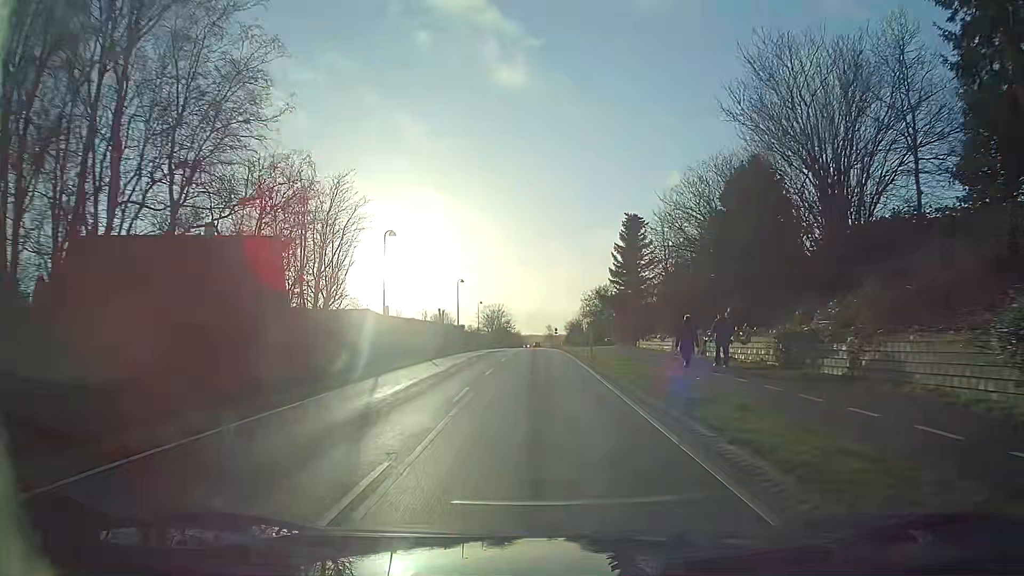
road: tertiary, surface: asphalt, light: Day
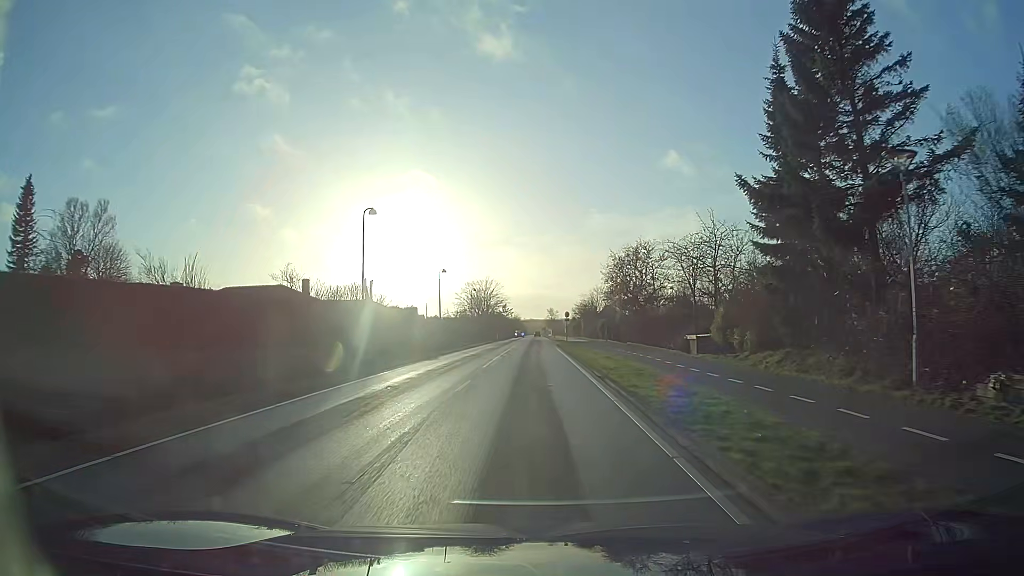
(-0.1, +36.5) m; -1°
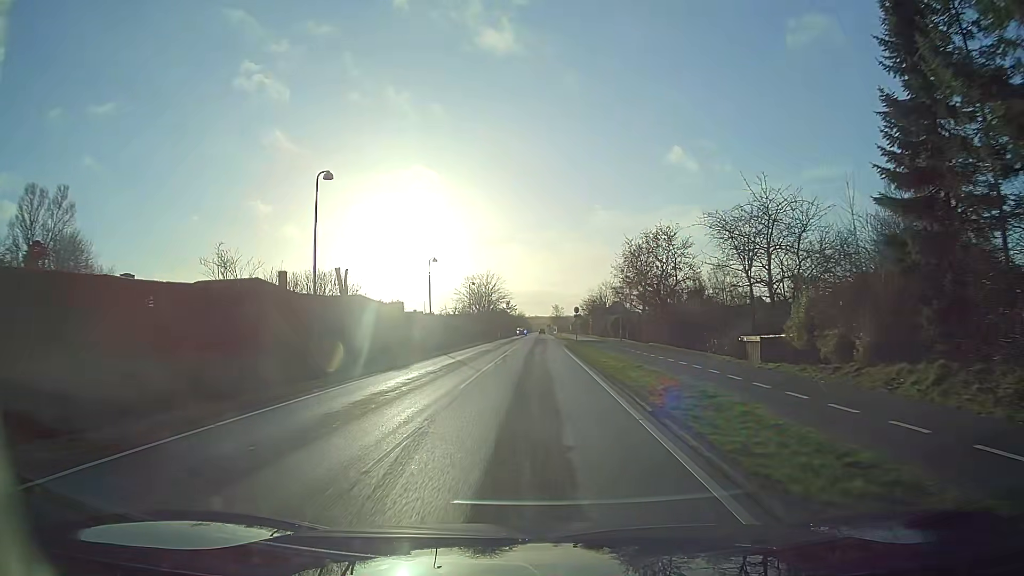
(0.0, +7.6) m; 0°
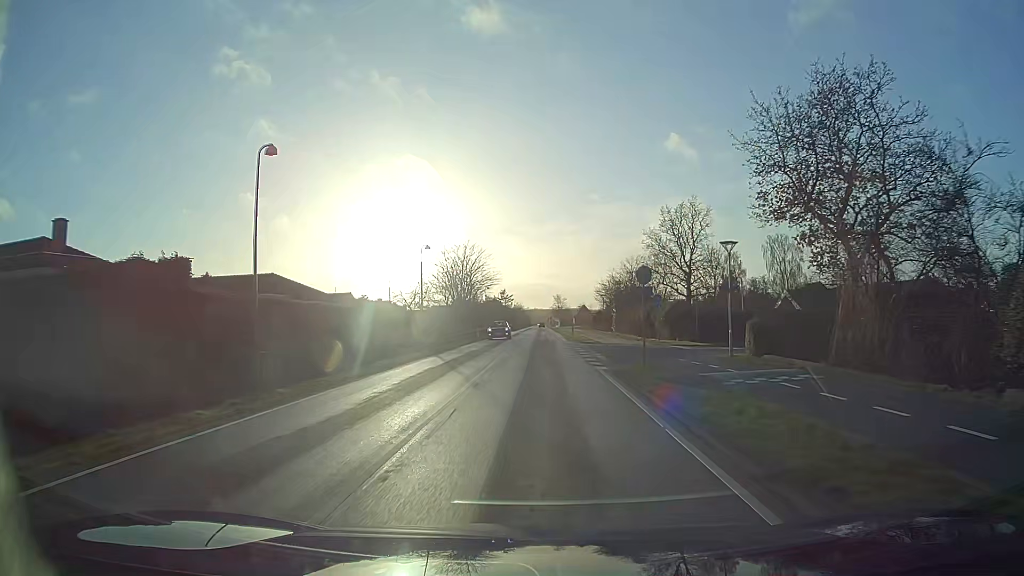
(-0.1, +31.5) m; 0°
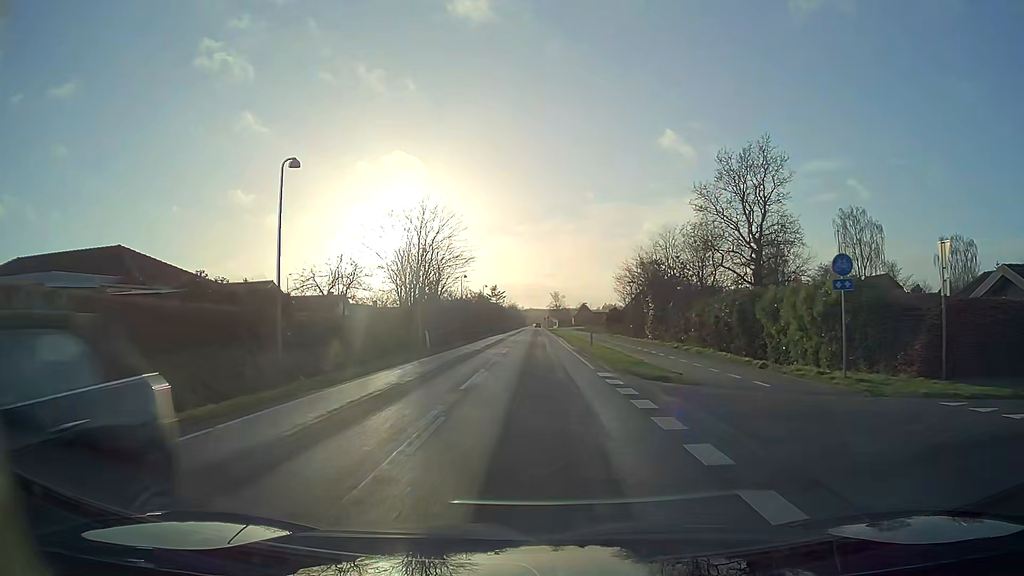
(+0.1, +24.8) m; 0°
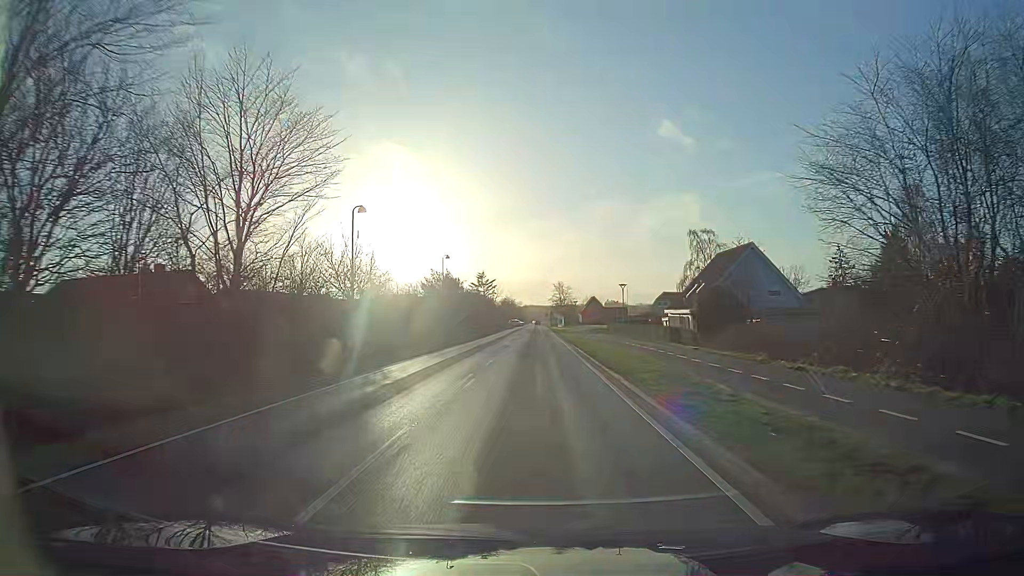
(+0.1, +41.9) m; 0°
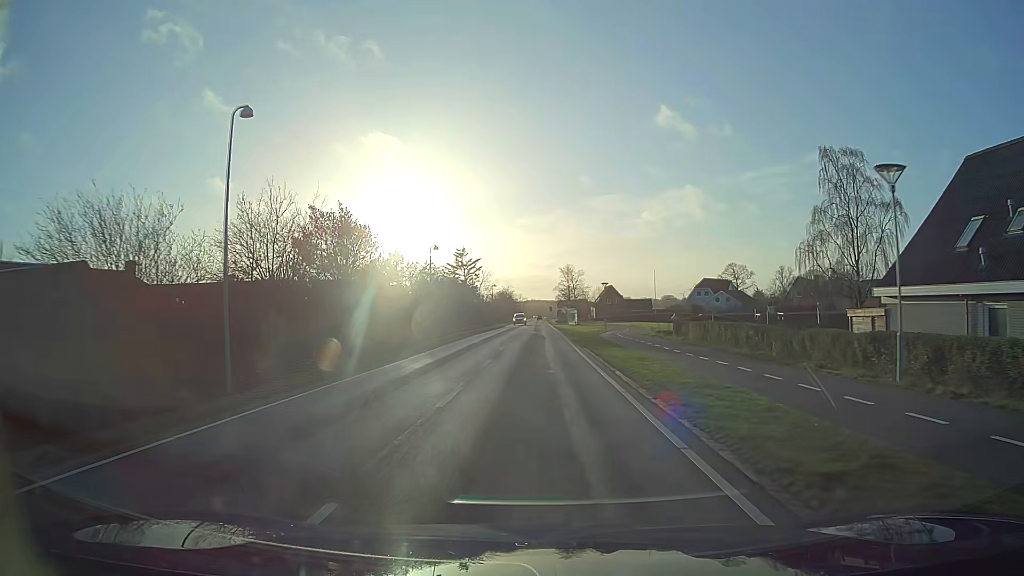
(-0.1, +40.8) m; 0°
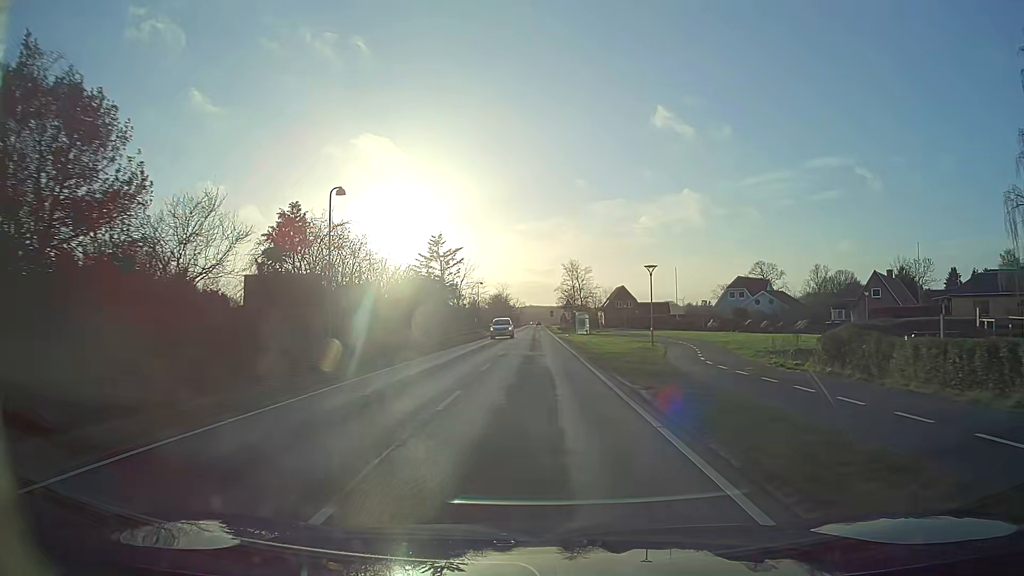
(0.0, +23.9) m; 0°
(0, +10) (0, +20) (0, +30) (0, +40) (0, +50) (0, +60) (0, +70) (0, +80) (0, +90) (0, +100) m
